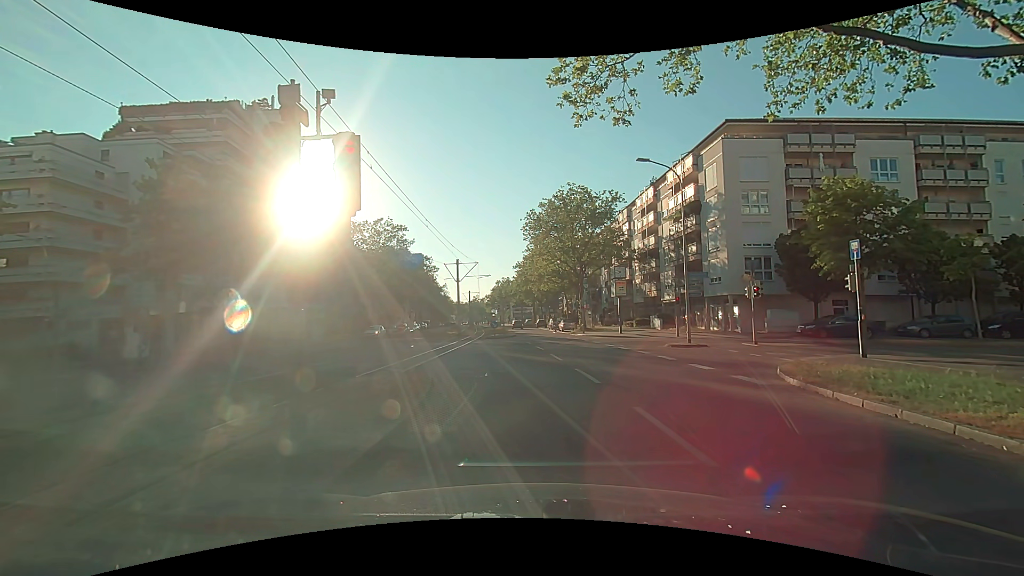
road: tertiary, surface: asphalt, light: Day
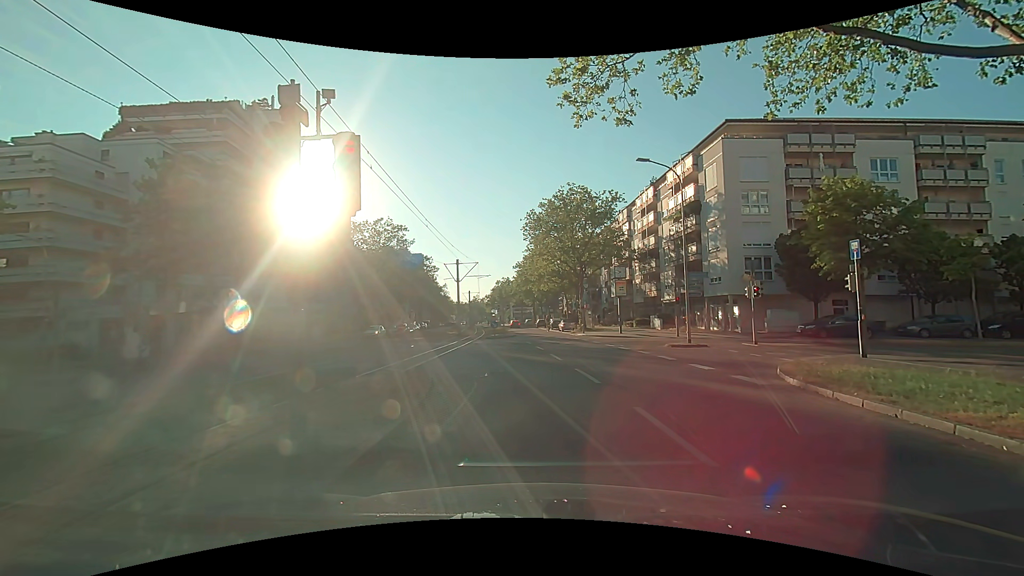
(0.0, 0.0) m; 0°
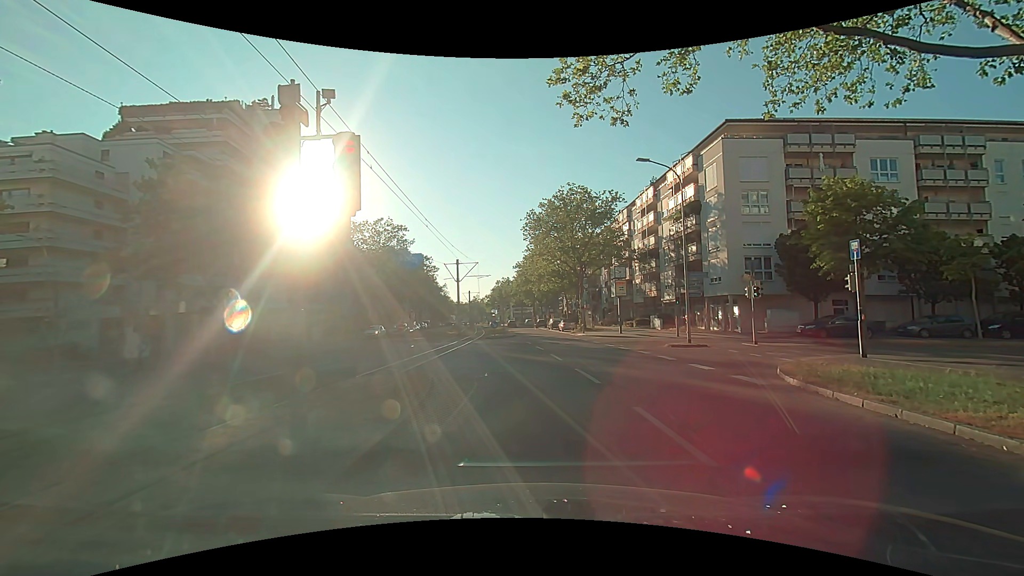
(0.0, 0.0) m; 0°
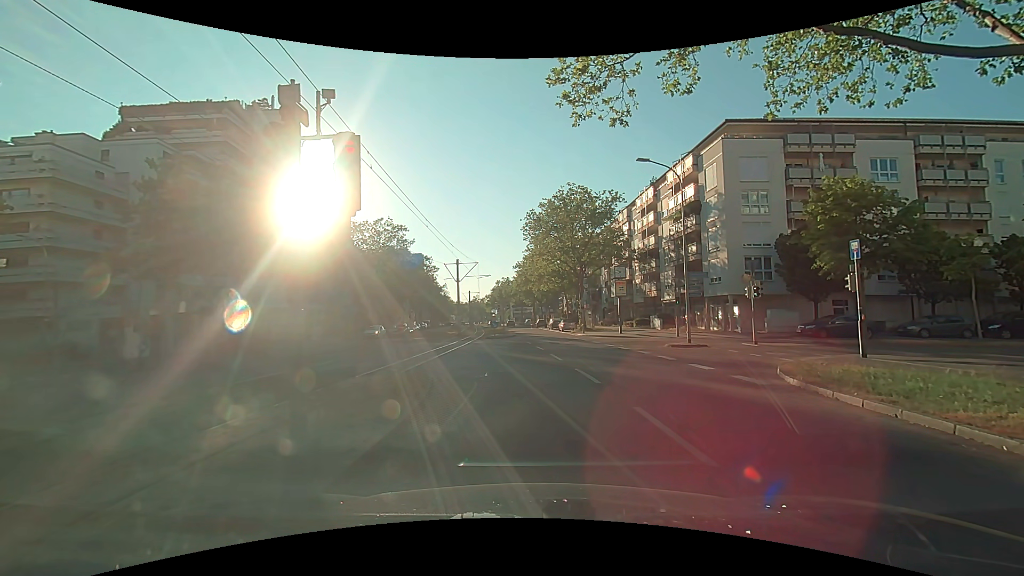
(0.0, 0.0) m; 0°
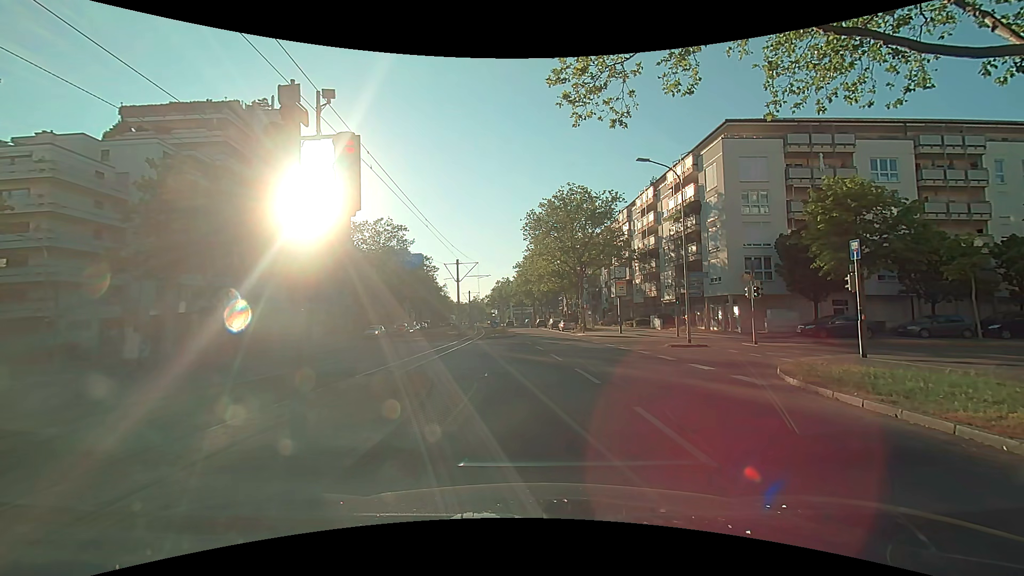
(0.0, 0.0) m; 0°
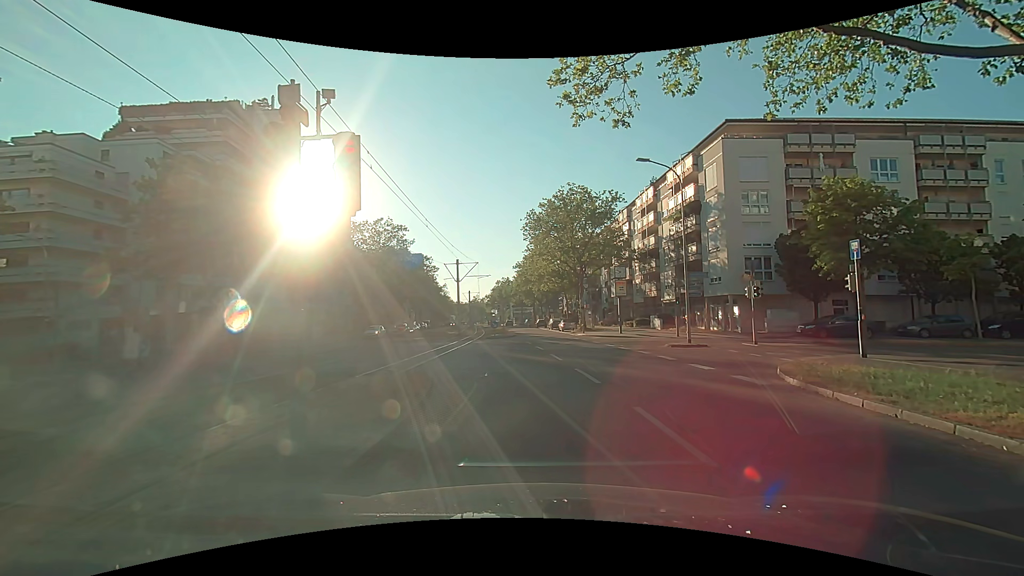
(0.0, 0.0) m; 0°
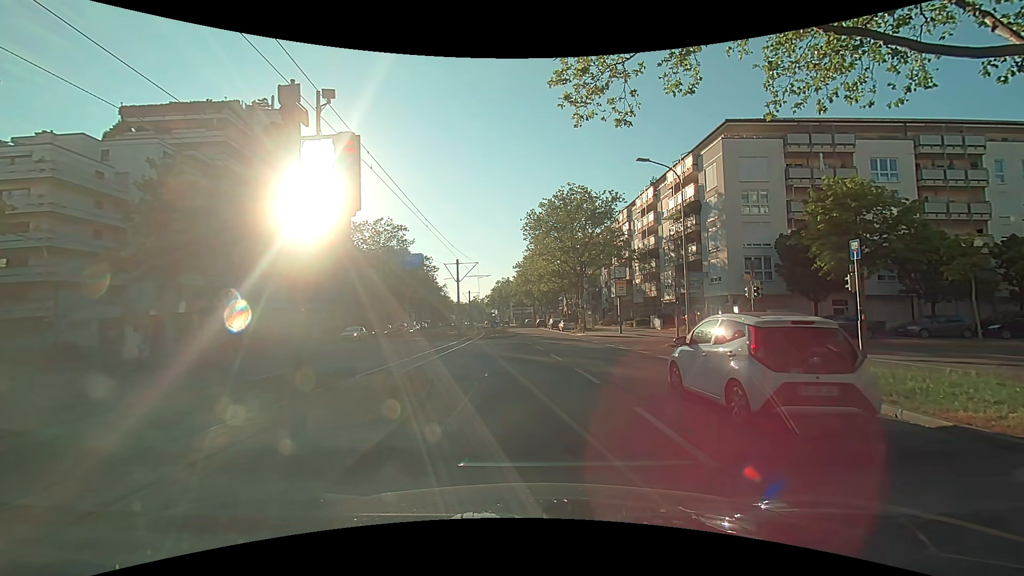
(0.0, 0.0) m; 0°
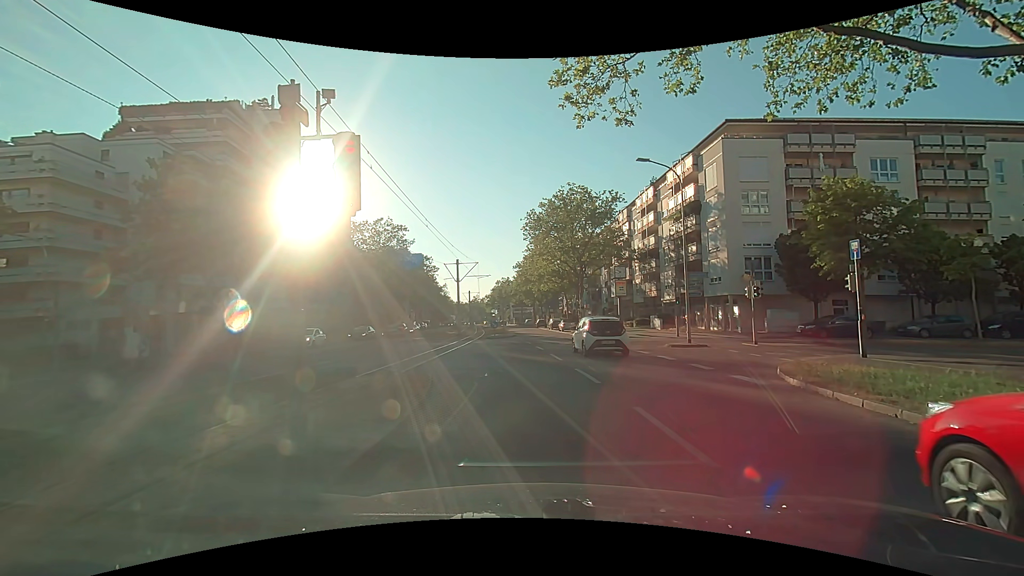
(0.0, 0.0) m; 0°
